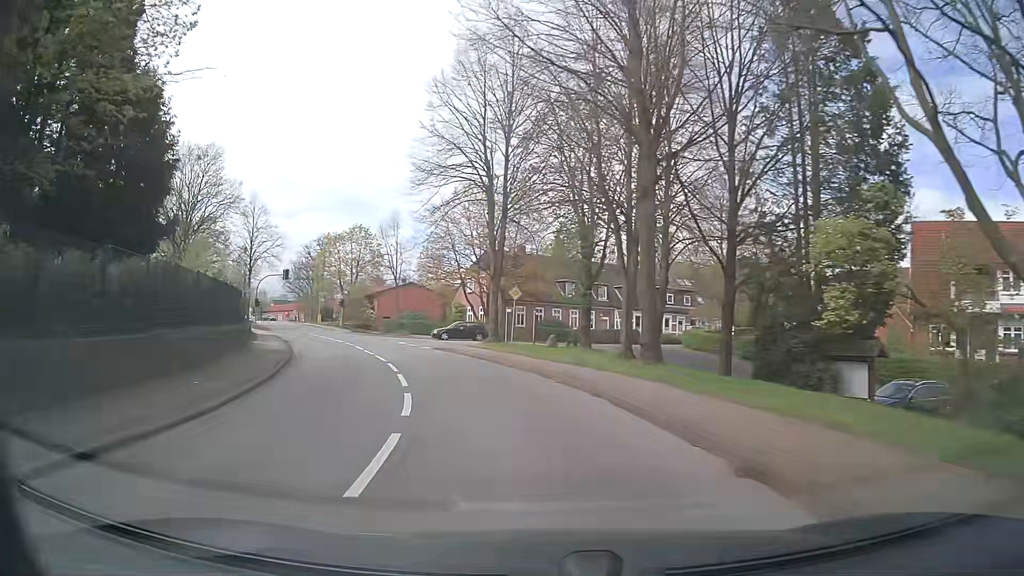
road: secondary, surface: asphalt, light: Day
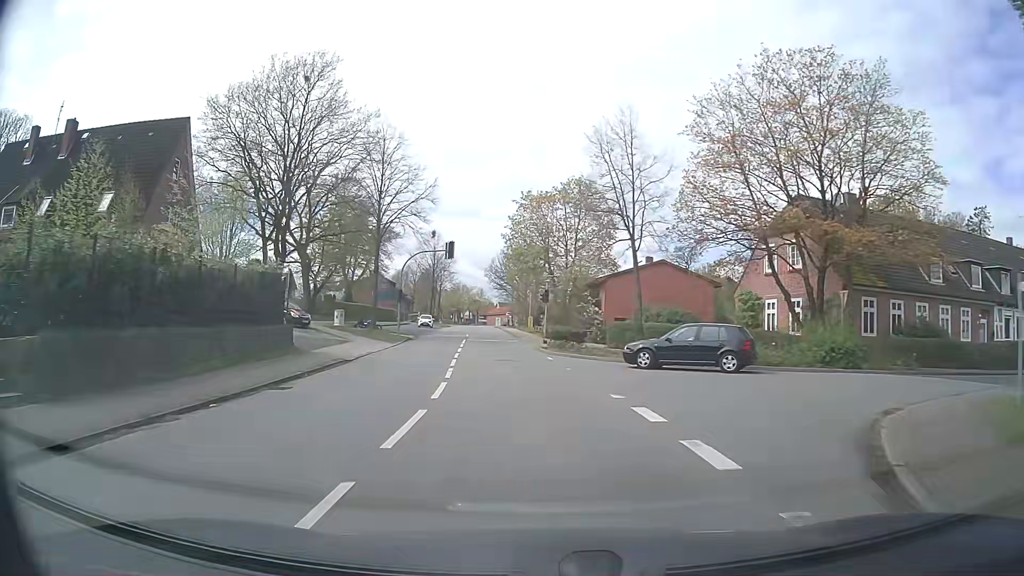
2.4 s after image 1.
(-5.6, +29.7) m; -21°
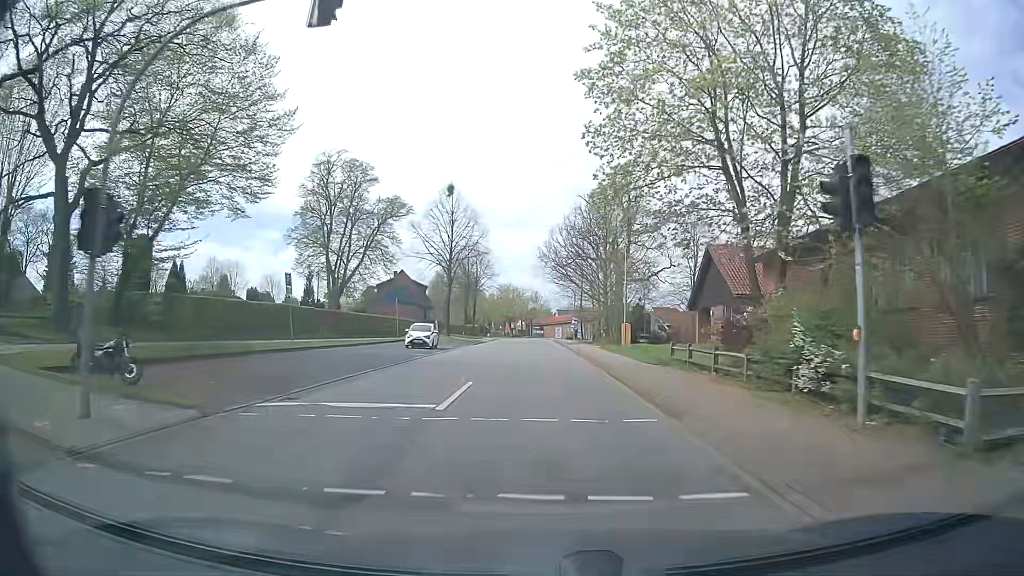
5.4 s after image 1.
(-2.9, +38.1) m; -5°
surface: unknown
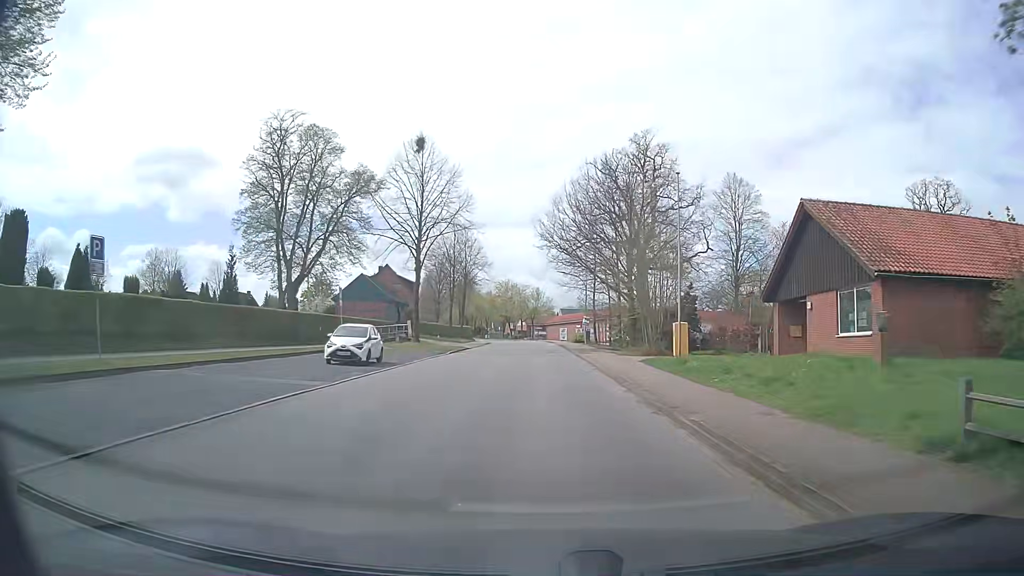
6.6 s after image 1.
(-0.1, +15.3) m; -1°
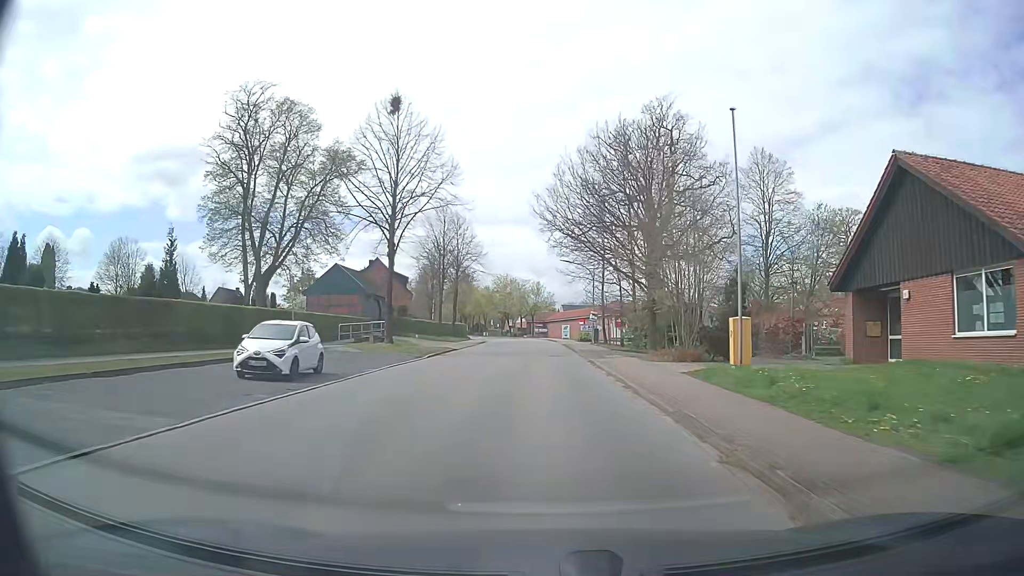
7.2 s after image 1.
(0.0, +7.6) m; 0°
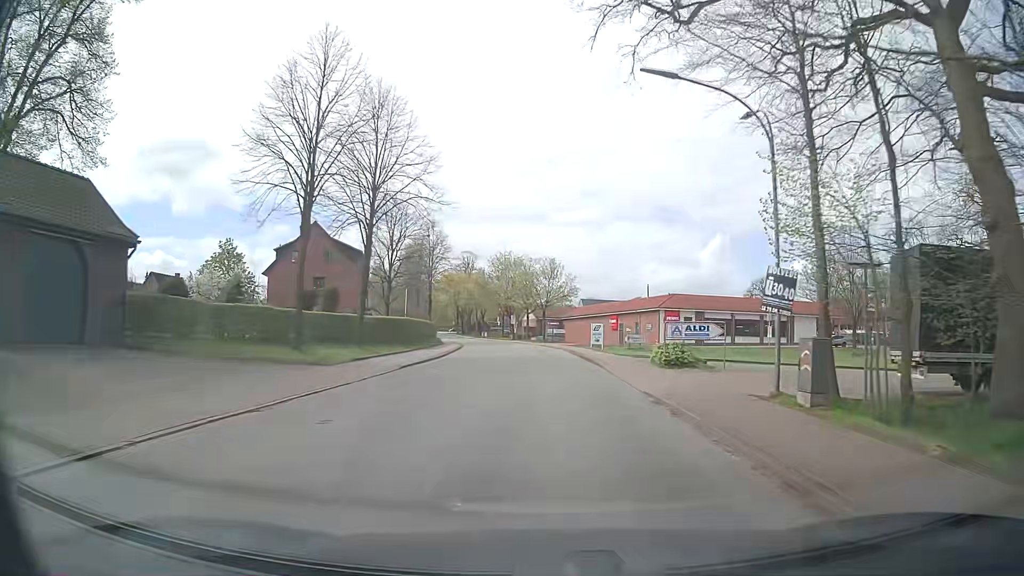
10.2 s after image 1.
(-0.2, +38.1) m; -1°
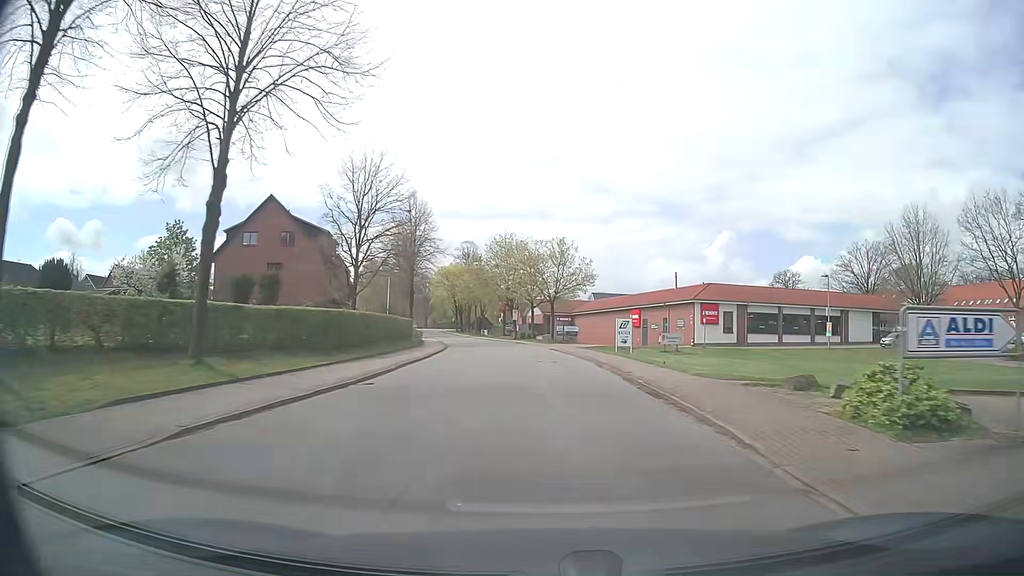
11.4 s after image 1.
(0.0, +15.3) m; 0°
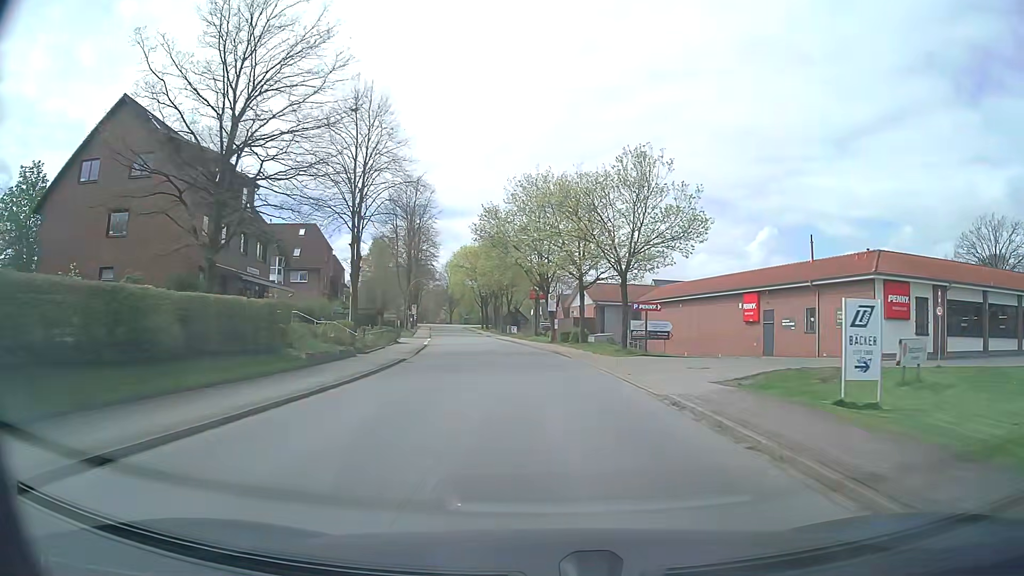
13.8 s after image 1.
(-0.6, +30.7) m; -3°
(0, +10) (0, +20) (-1, +30) (-2, +40) (-3, +50) (-5, +60) (-7, +70) (-8, +79) (-10, +89) (-11, +99) m
